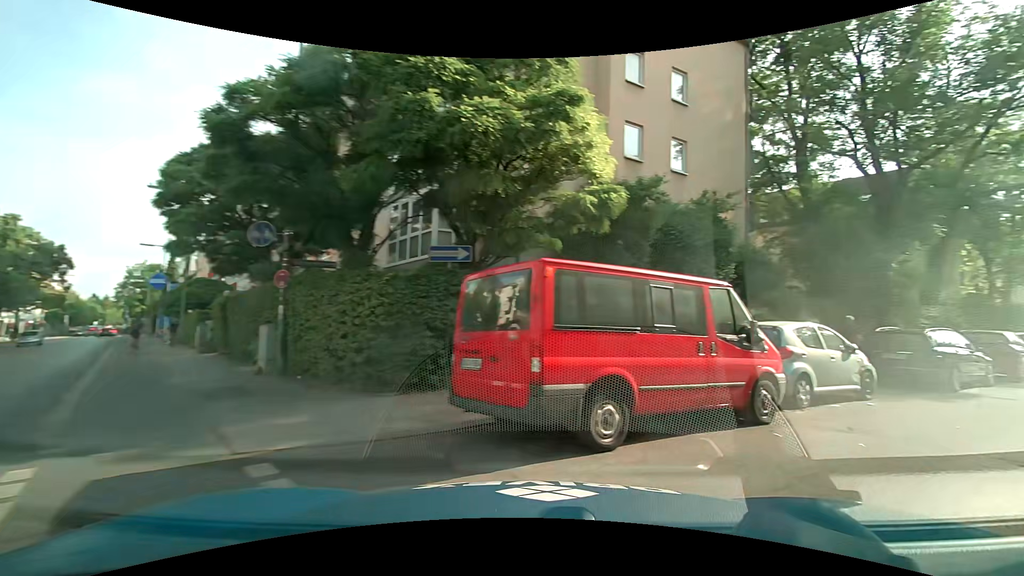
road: secondary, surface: asphalt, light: Day
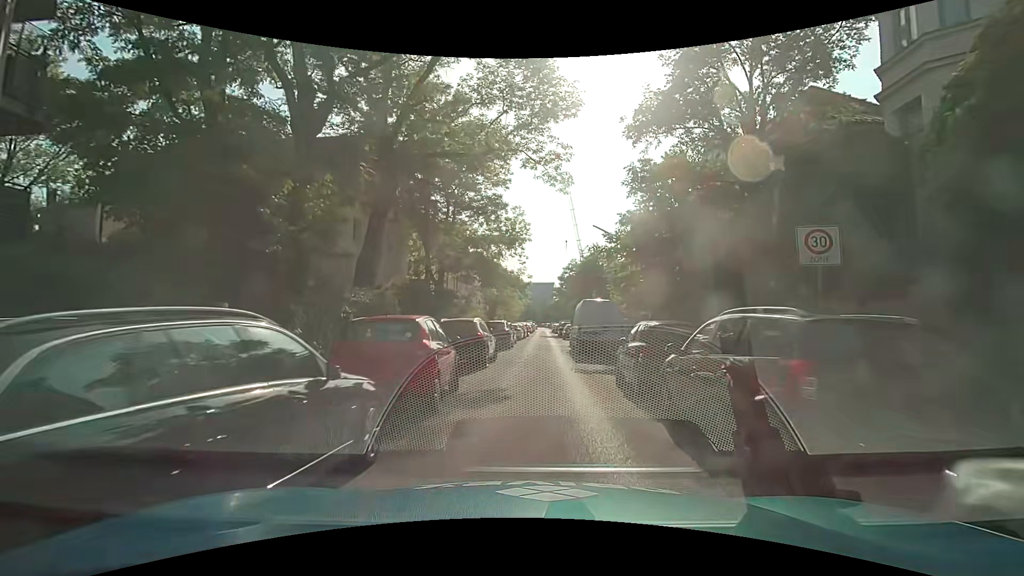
(+7.3, +10.9) m; +48°
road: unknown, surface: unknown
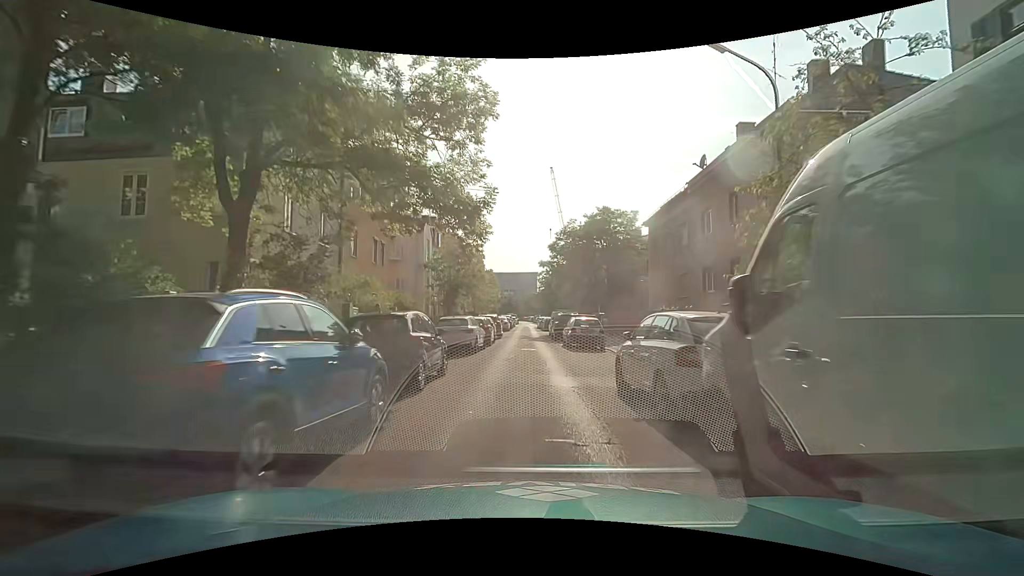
(+0.8, +23.7) m; +2°
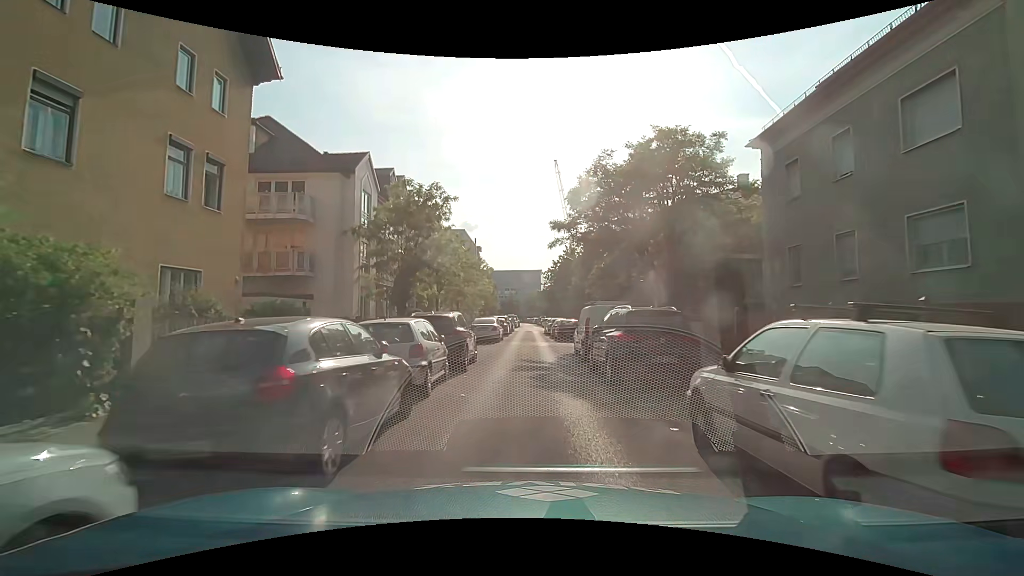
(+0.1, +19.1) m; 0°
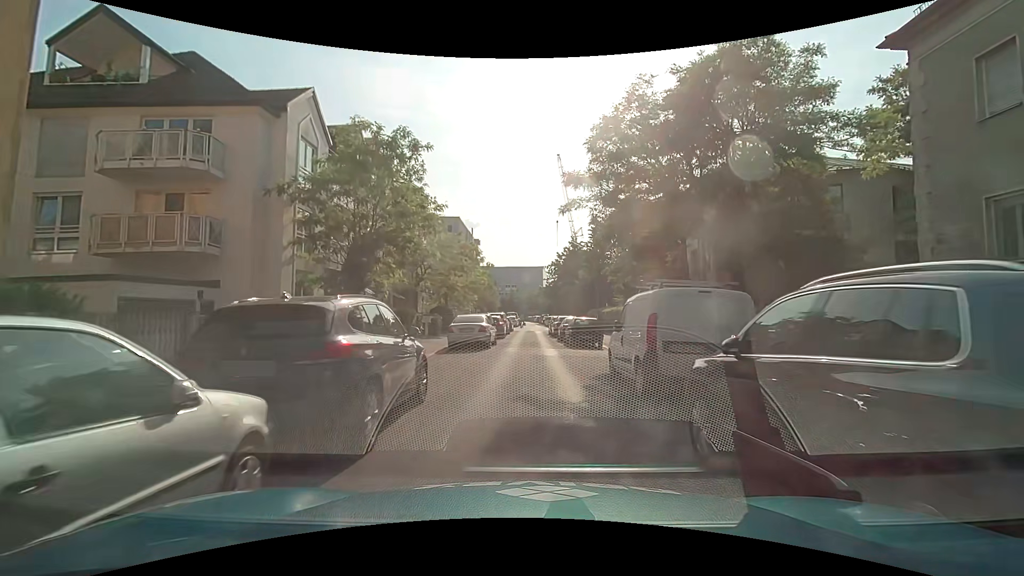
(0.0, +8.1) m; +1°
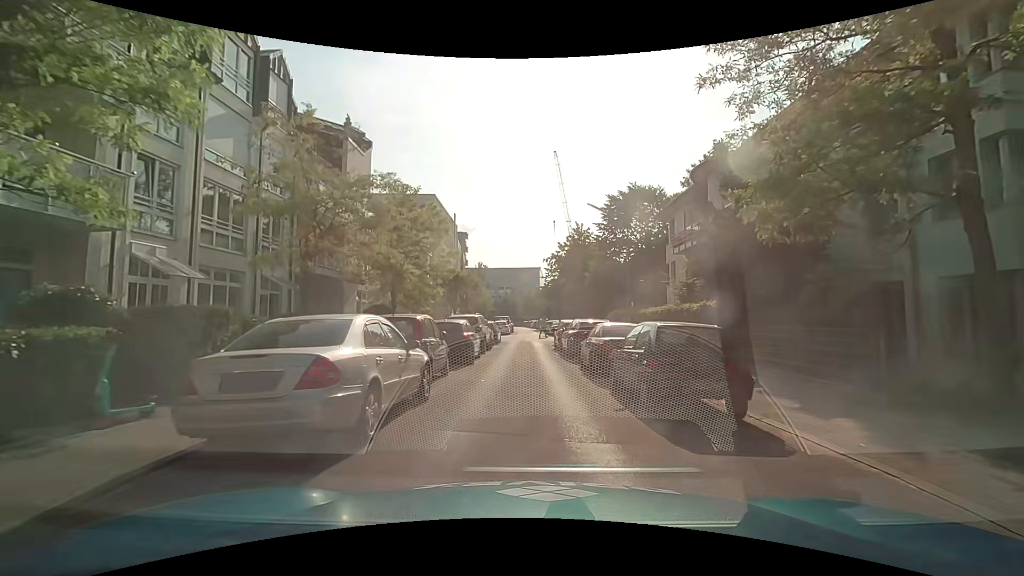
(-0.1, +15.6) m; 0°
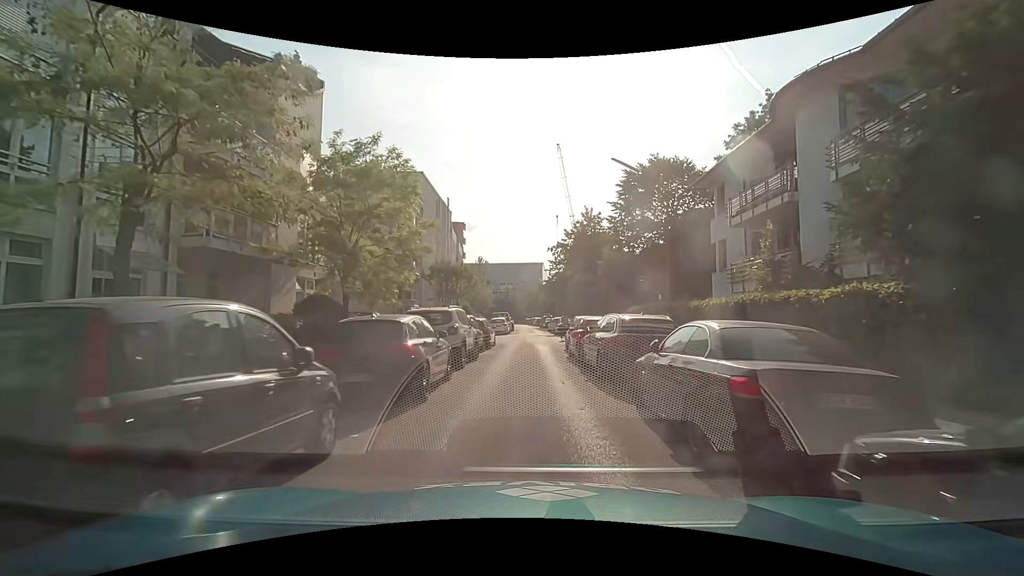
(-0.1, +7.7) m; 0°
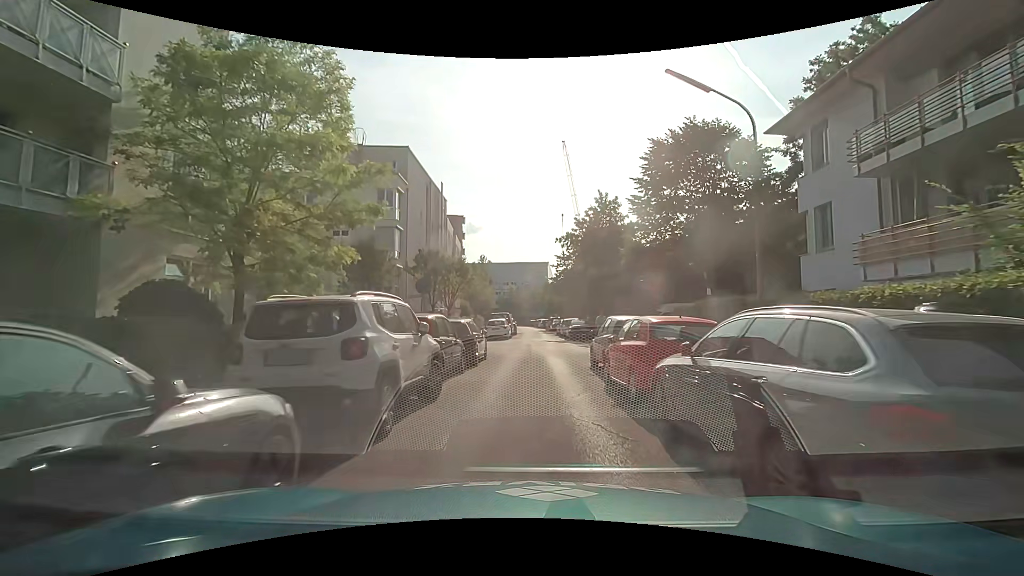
(-0.1, +7.8) m; -1°
